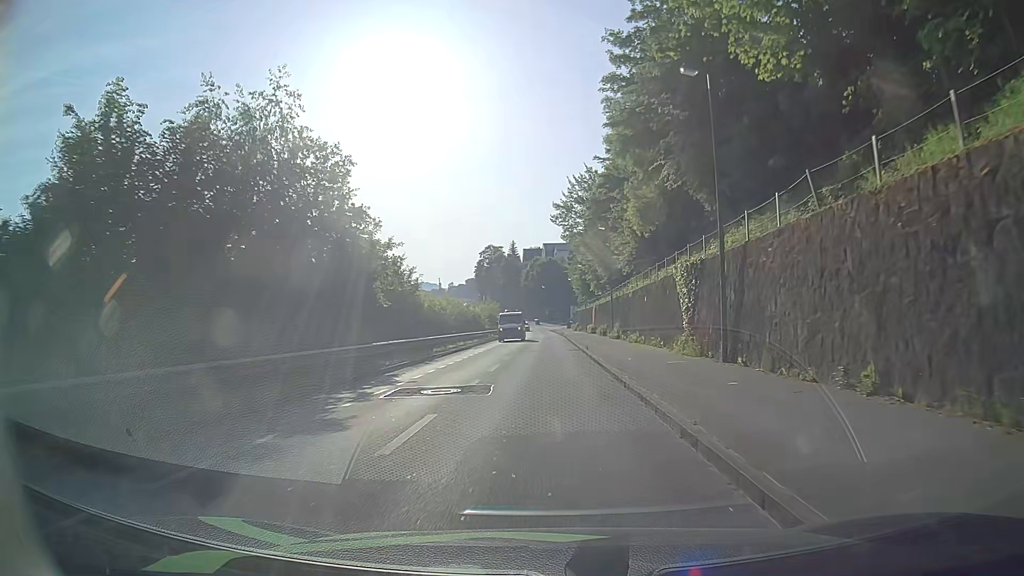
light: Day
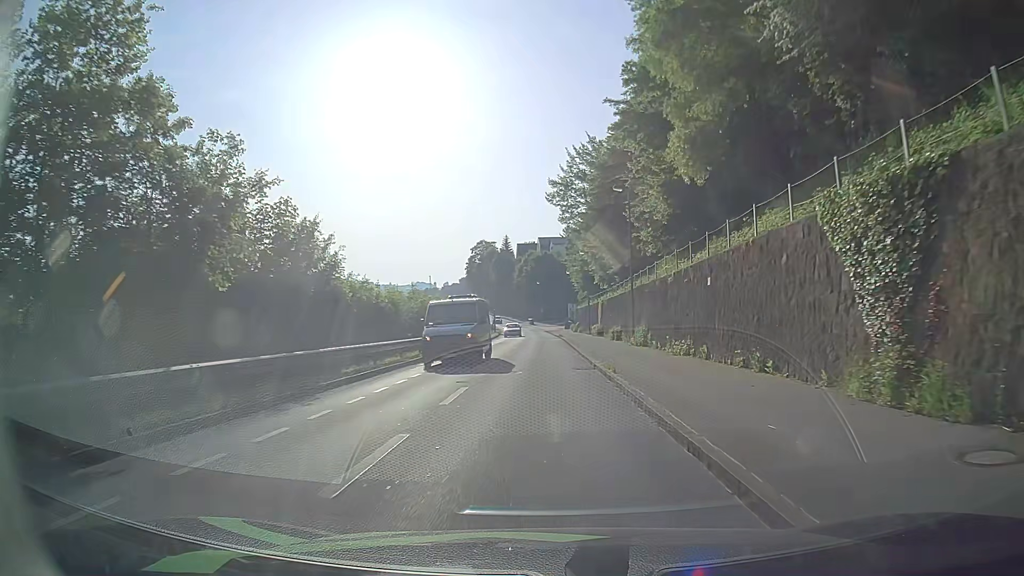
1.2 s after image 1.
(0.0, +13.7) m; 0°
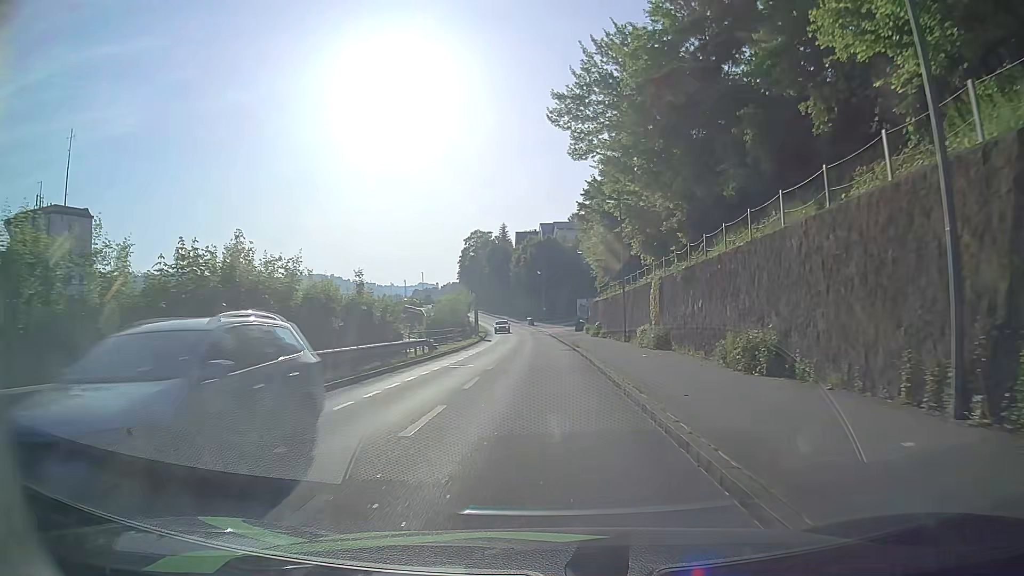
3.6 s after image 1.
(-0.1, +27.1) m; 0°
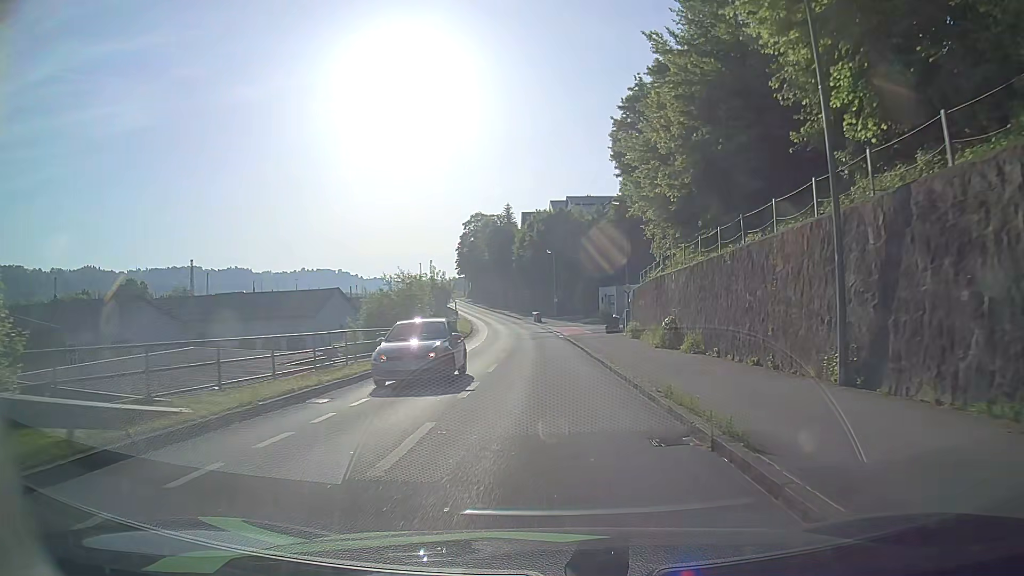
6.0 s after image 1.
(-0.4, +26.2) m; -1°
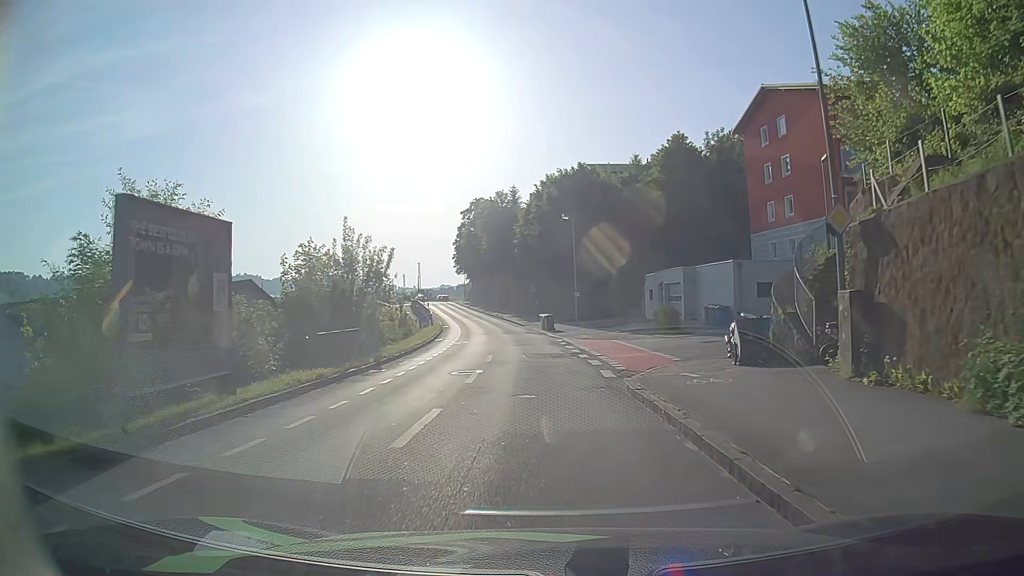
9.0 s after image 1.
(-0.1, +28.6) m; -1°
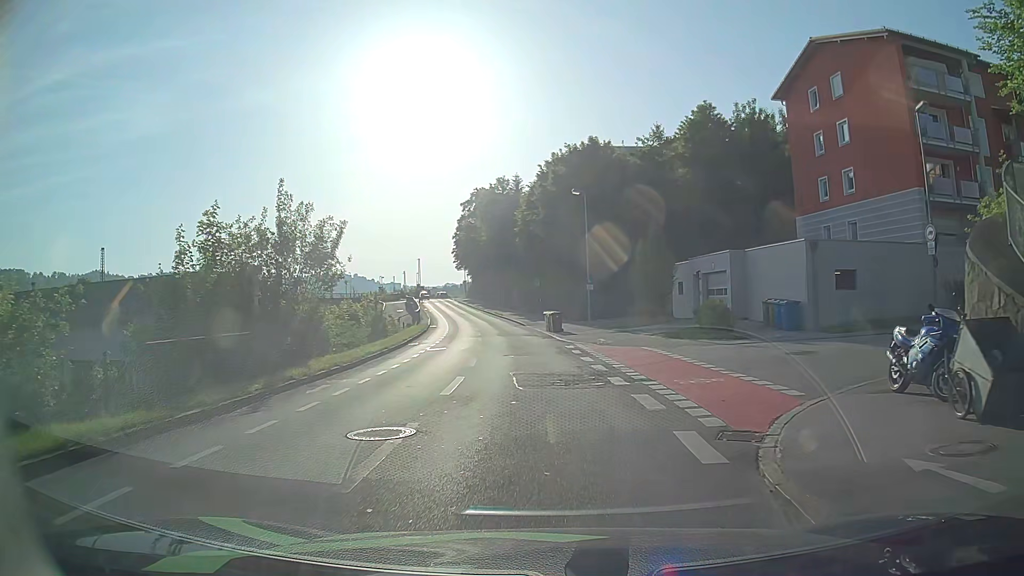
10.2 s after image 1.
(-0.1, +8.8) m; 0°
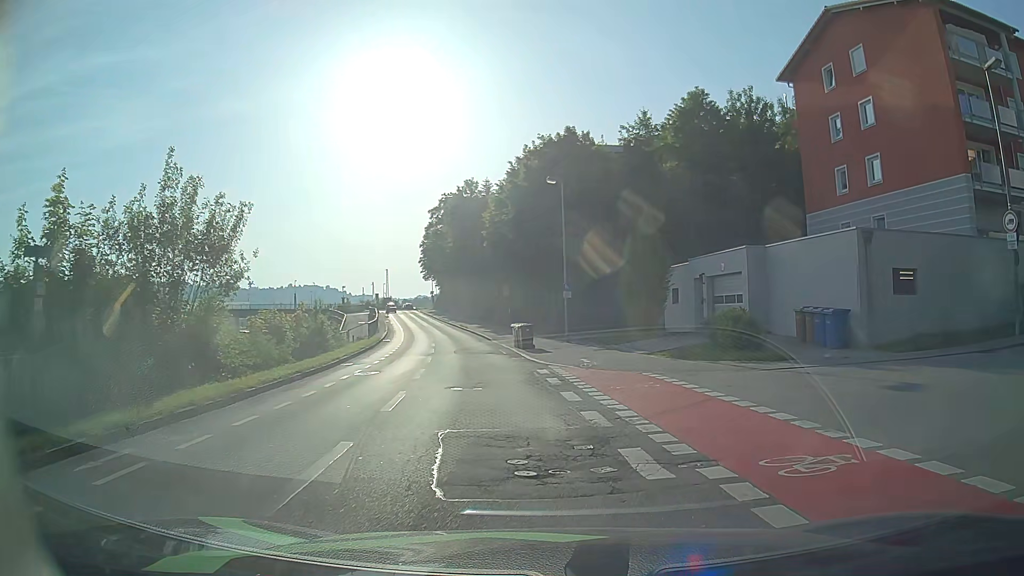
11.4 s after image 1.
(0.0, +6.3) m; +3°
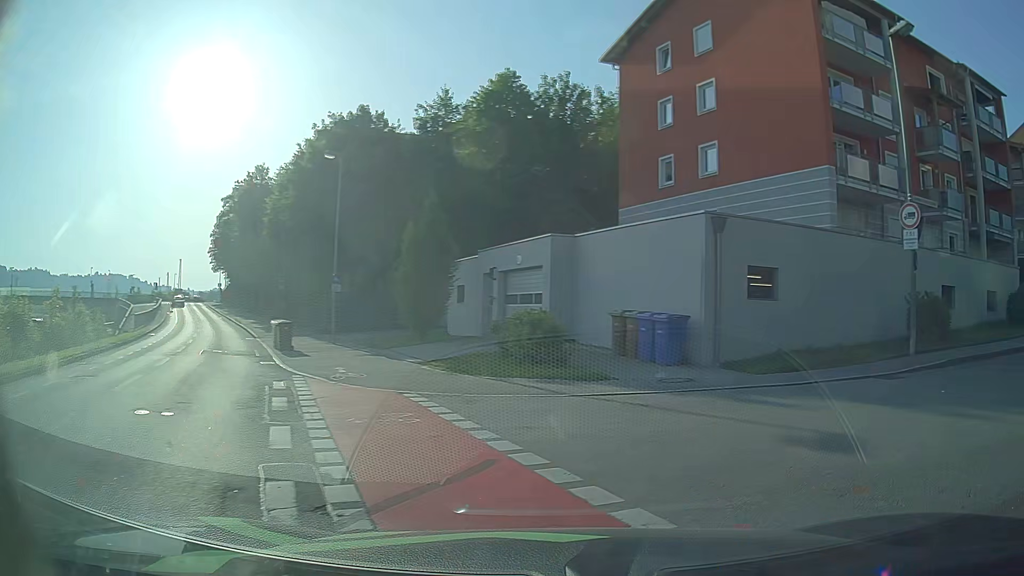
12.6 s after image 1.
(+0.4, +4.5) m; +16°
